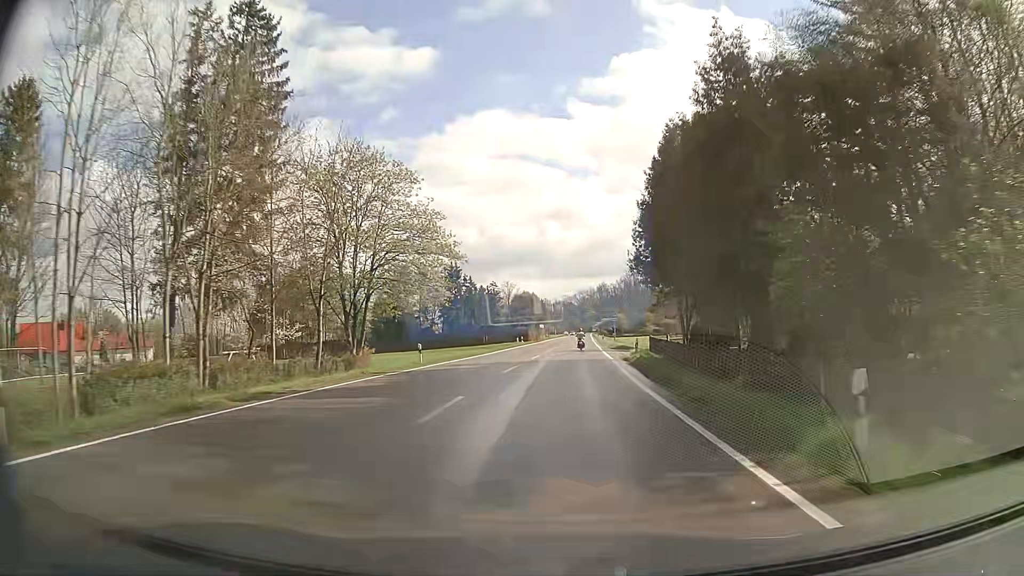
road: secondary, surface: asphalt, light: Day
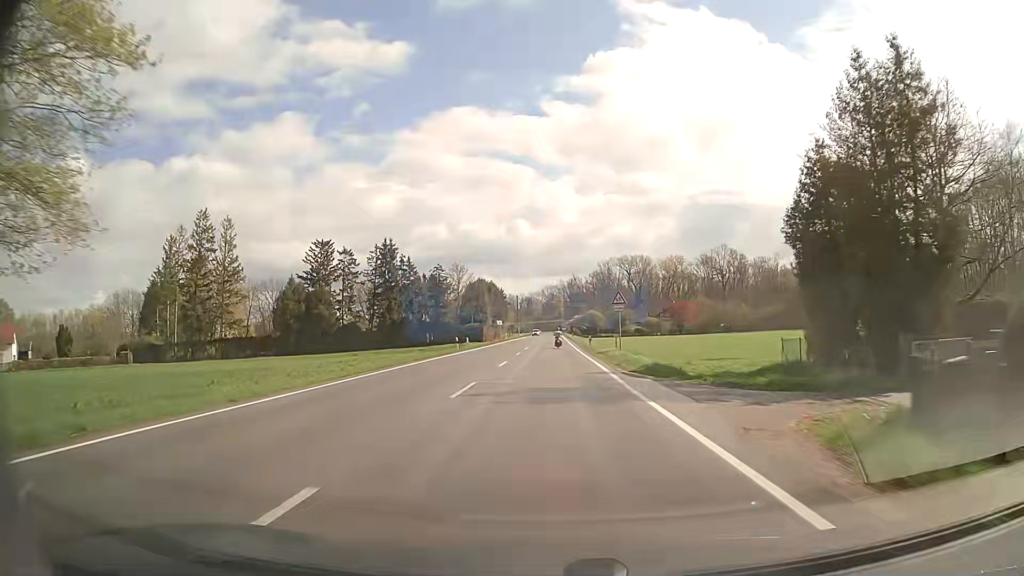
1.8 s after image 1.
(+1.3, +32.2) m; +3°
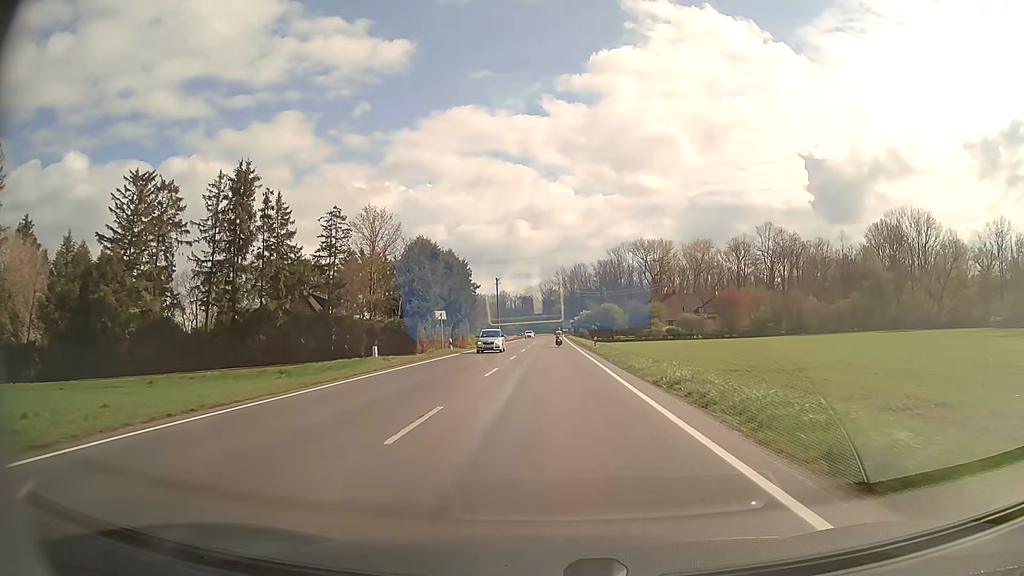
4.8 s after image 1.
(+0.4, +53.9) m; 0°
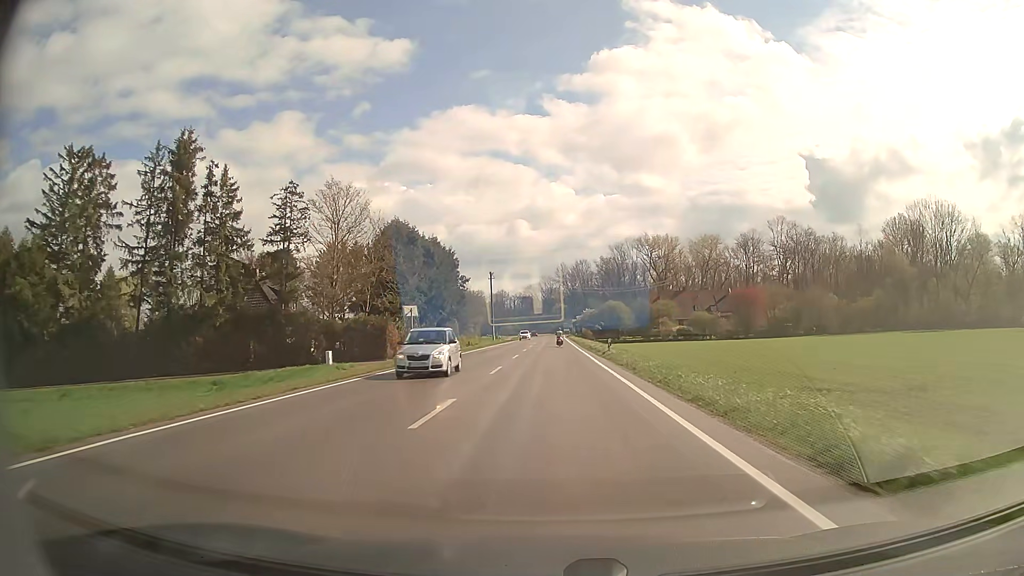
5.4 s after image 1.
(0.0, +10.8) m; 0°
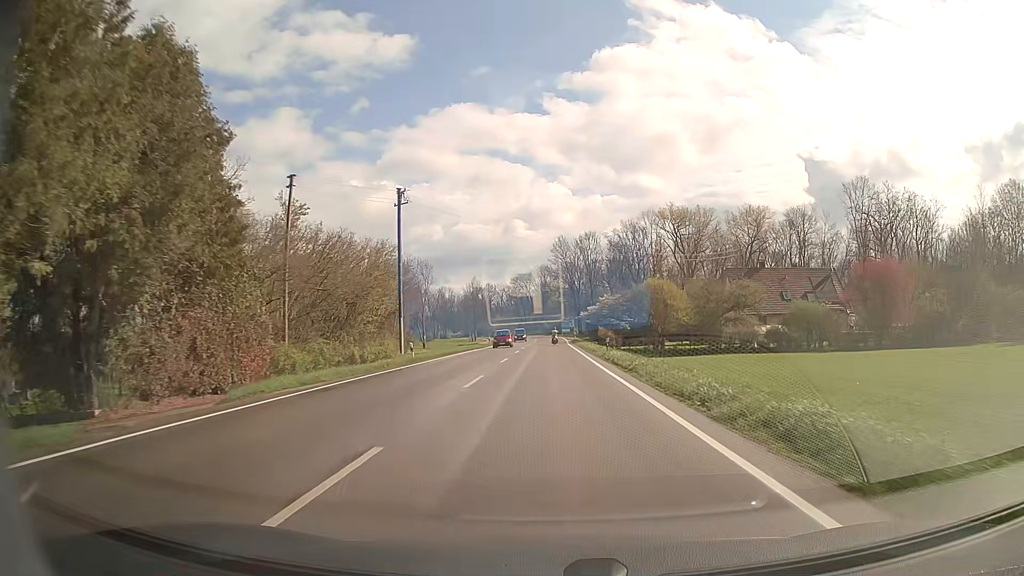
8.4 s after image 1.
(+0.1, +53.7) m; 0°
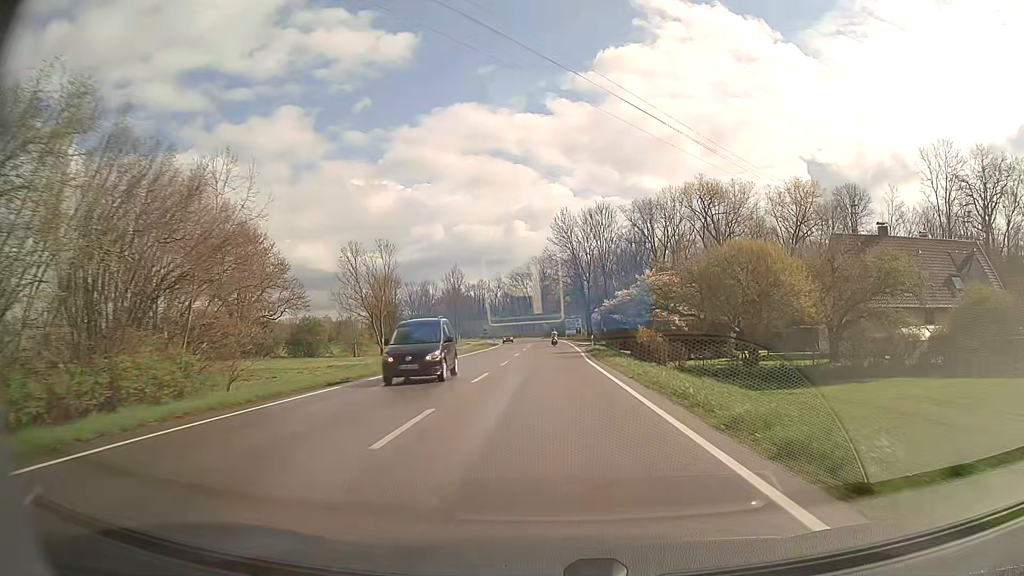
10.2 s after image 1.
(0.0, +32.1) m; 0°
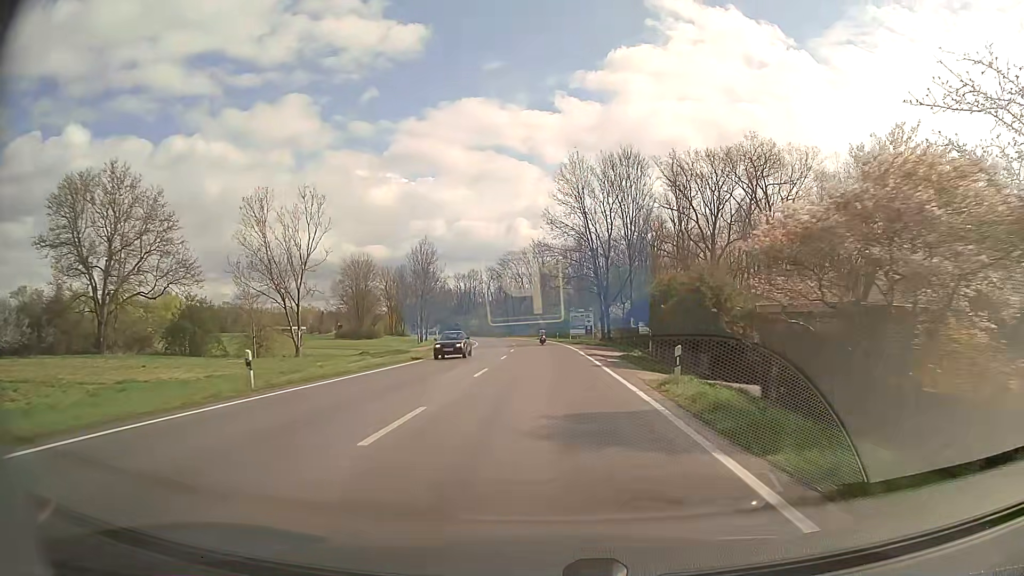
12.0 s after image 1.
(+0.1, +32.2) m; 0°
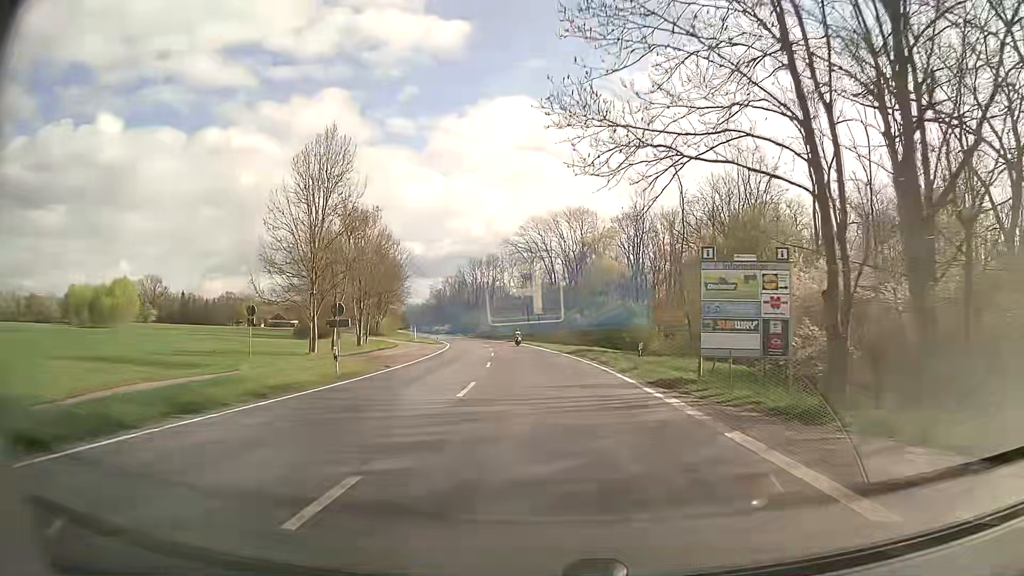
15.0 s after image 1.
(-0.8, +53.7) m; -3°
(0, +10) (0, +20) (-1, +30) (-2, +40) (-2, +50) (-3, +60) (-5, +70) (-6, +80) (-8, +90) (-10, +99) m
